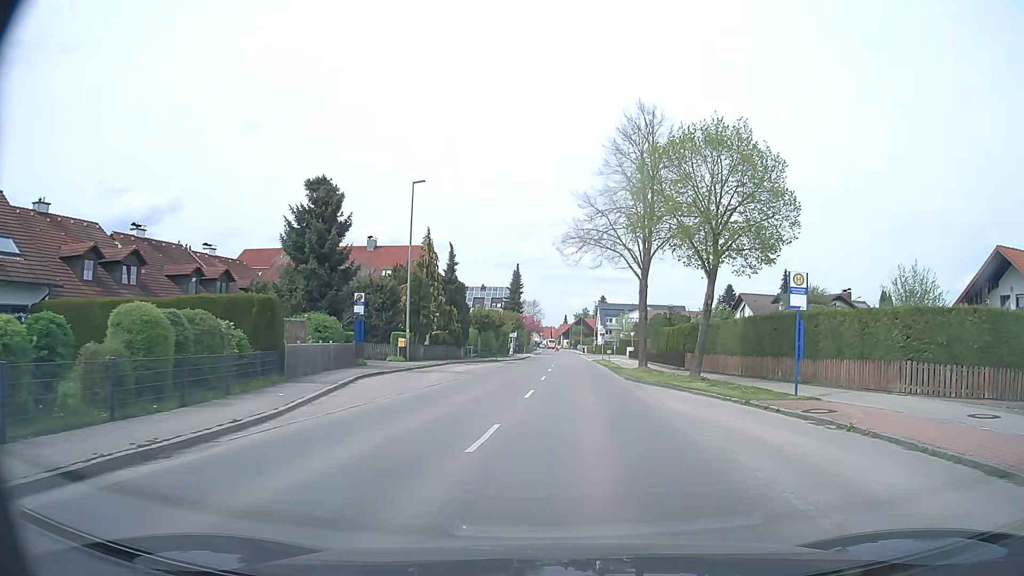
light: Day
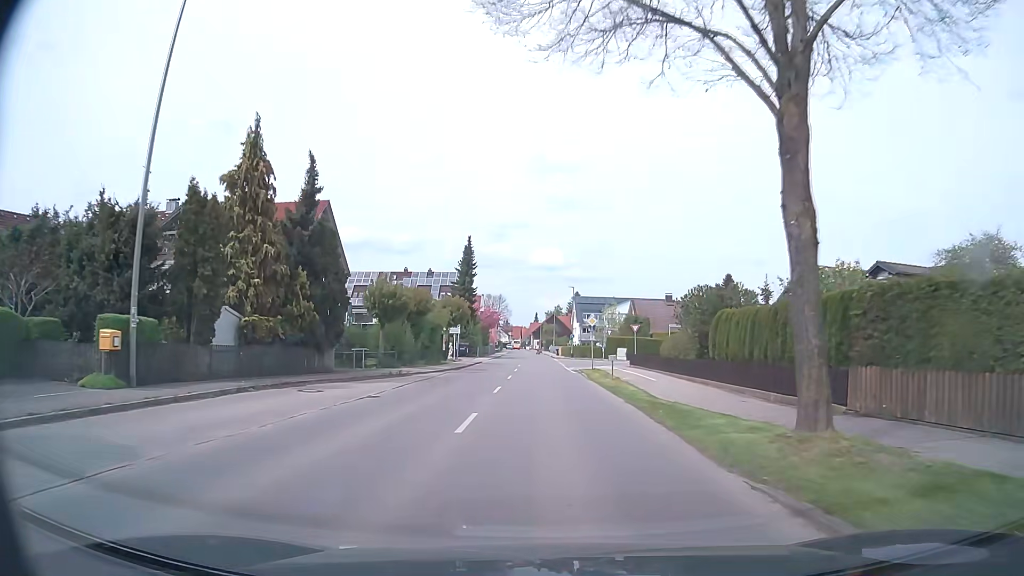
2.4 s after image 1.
(+1.1, +25.7) m; +3°
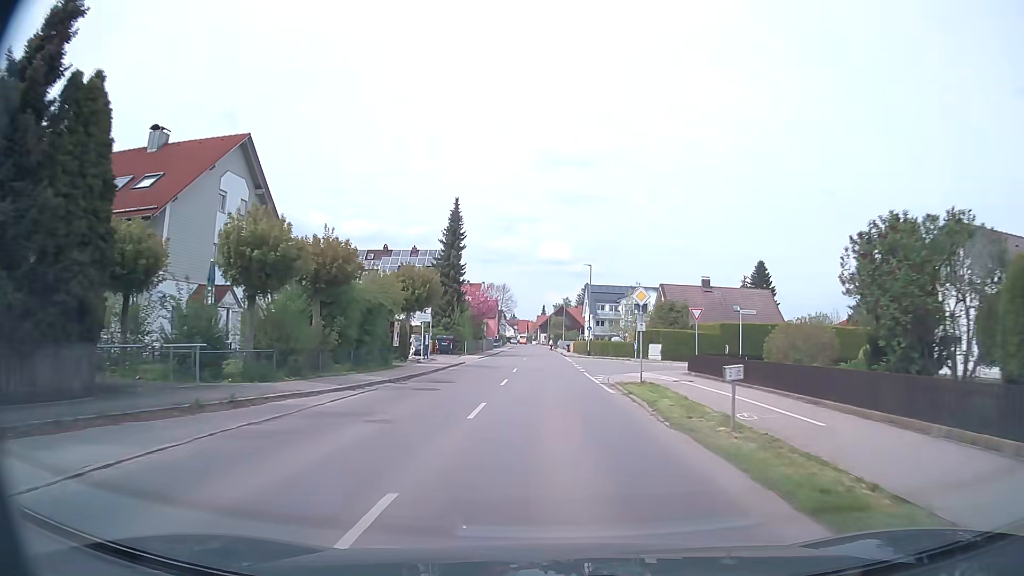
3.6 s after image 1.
(-0.2, +16.9) m; -1°
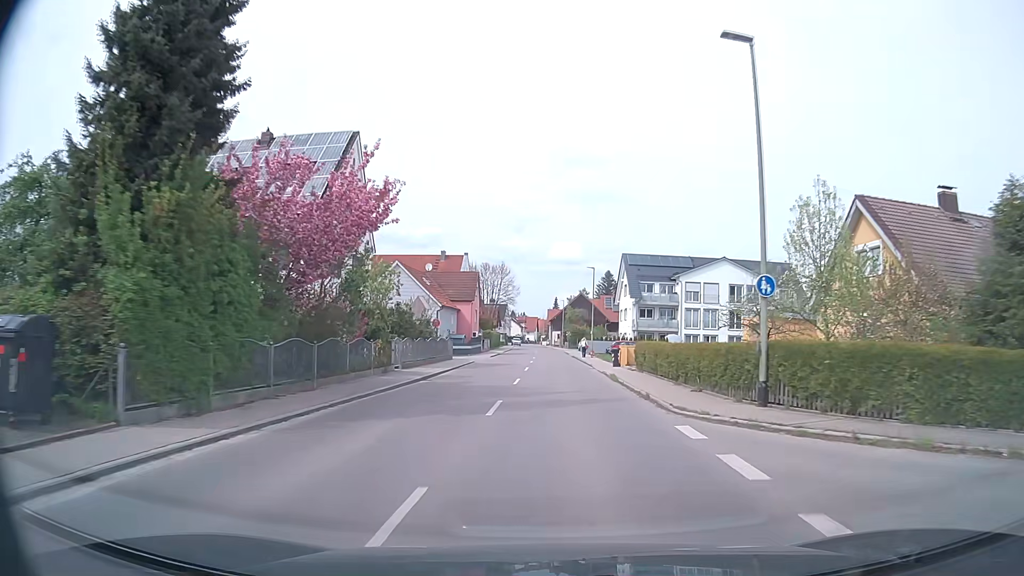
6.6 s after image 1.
(-0.2, +44.8) m; -1°
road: tertiary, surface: asphalt
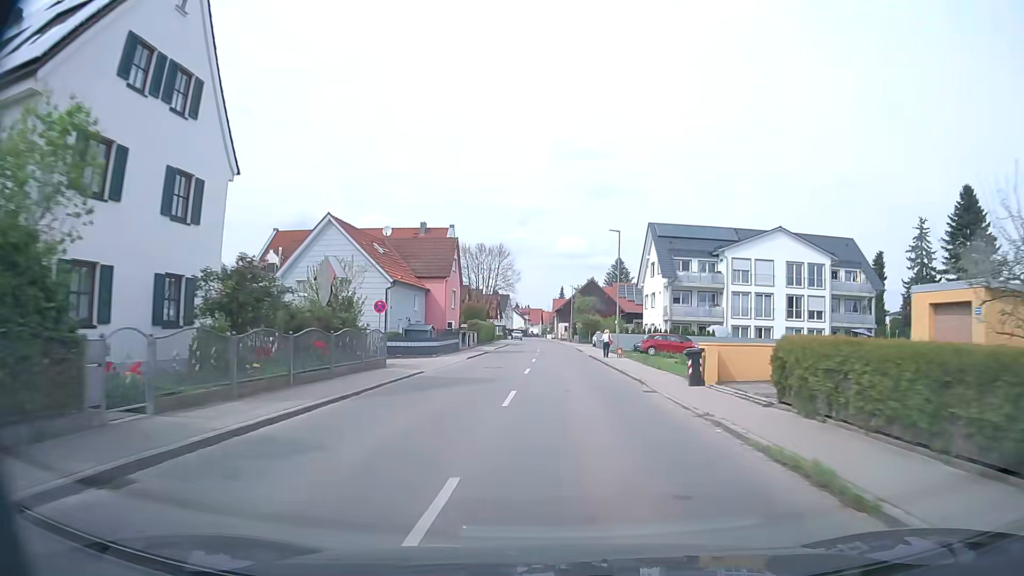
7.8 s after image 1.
(-0.1, +17.8) m; 0°
(0, +10) (0, +20) (0, +30) (0, +40) (0, +50) (0, +60) (0, +70) (0, +80) (0, +90) (-1, +100) m
